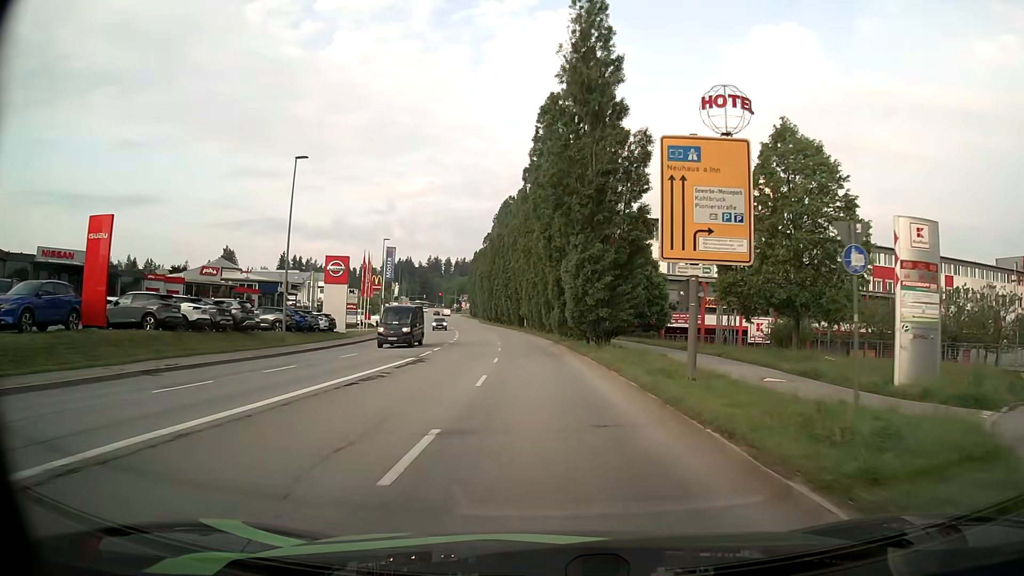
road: tertiary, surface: asphalt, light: Day
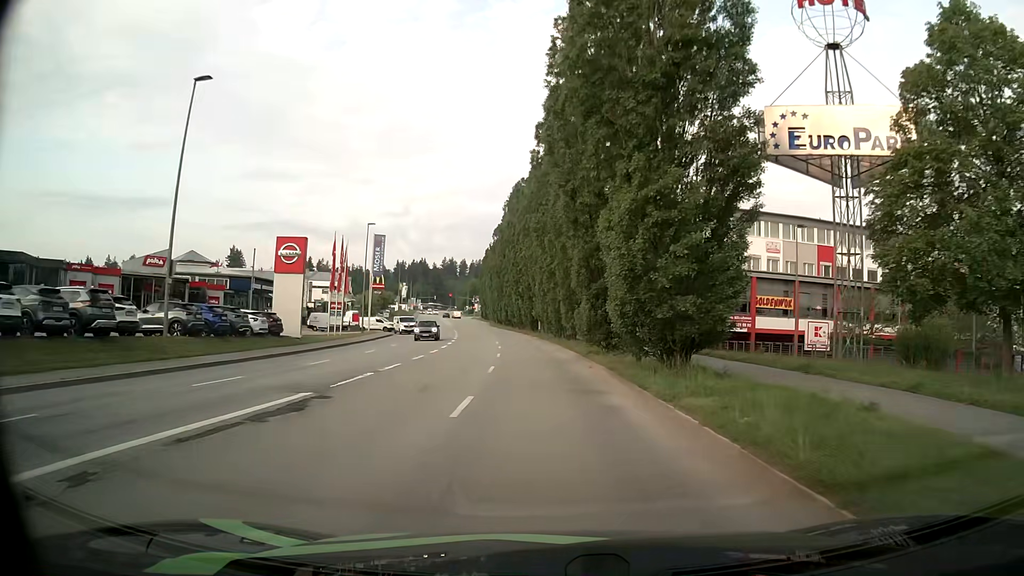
(-0.2, +13.8) m; -1°
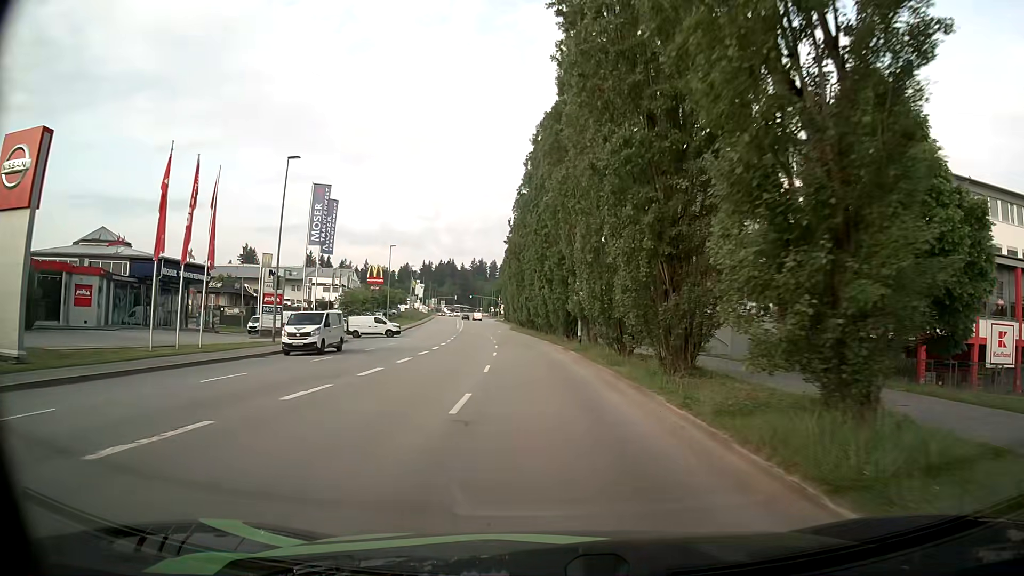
(-0.8, +27.2) m; -4°
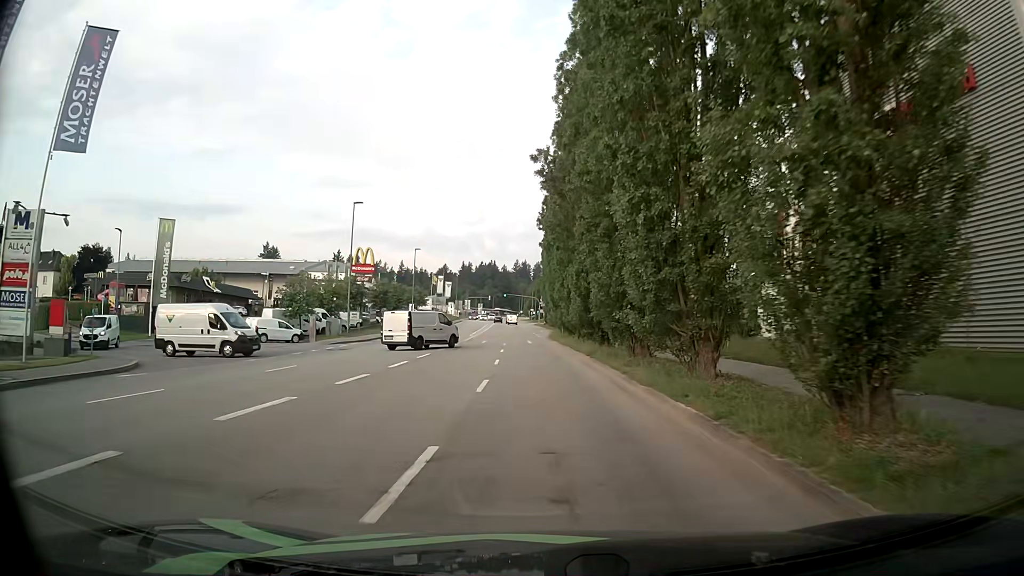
(-0.7, +33.0) m; -3°
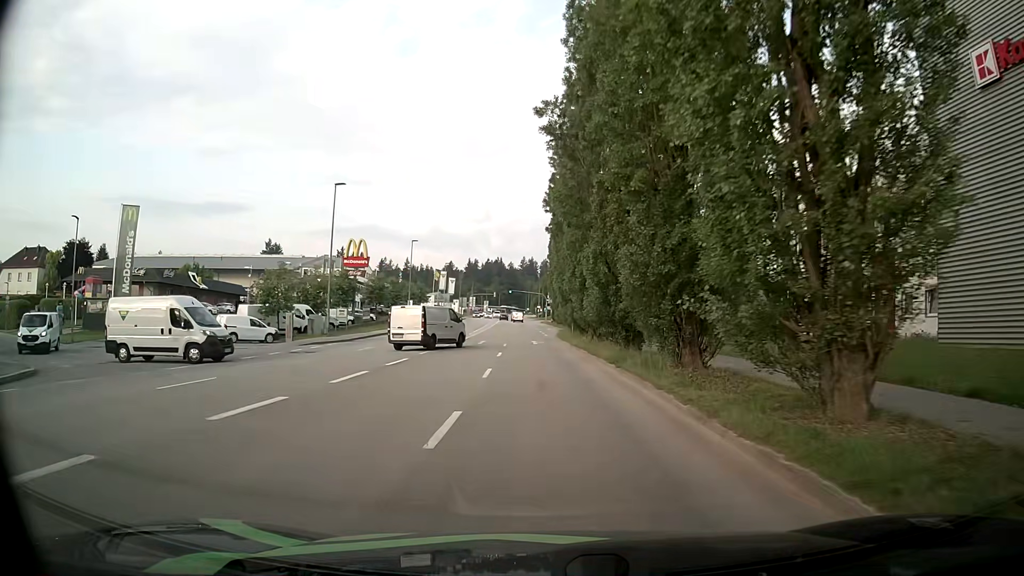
(0.0, +6.5) m; -1°
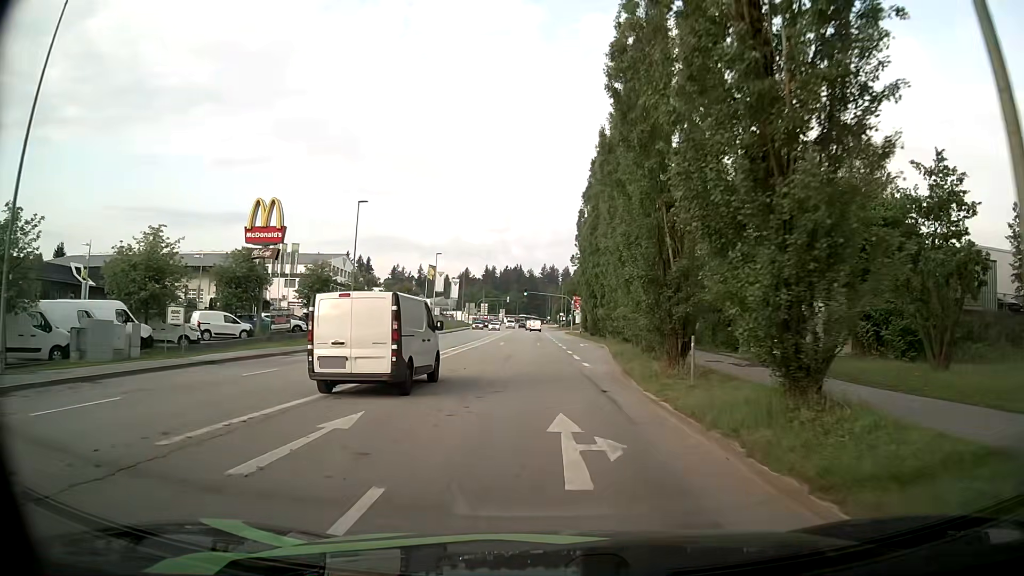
(-0.5, +31.7) m; -1°
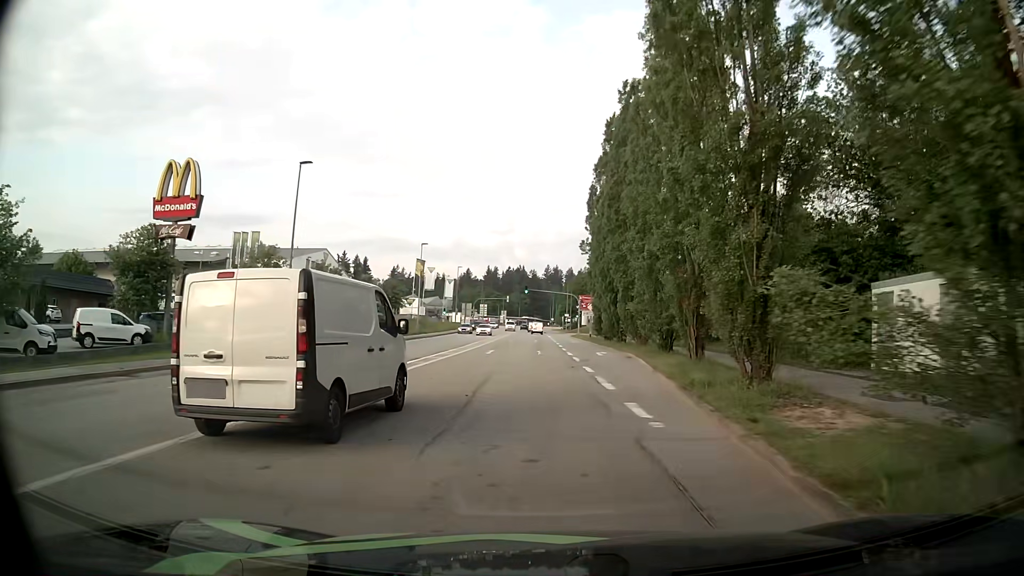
(-0.1, +13.1) m; -1°
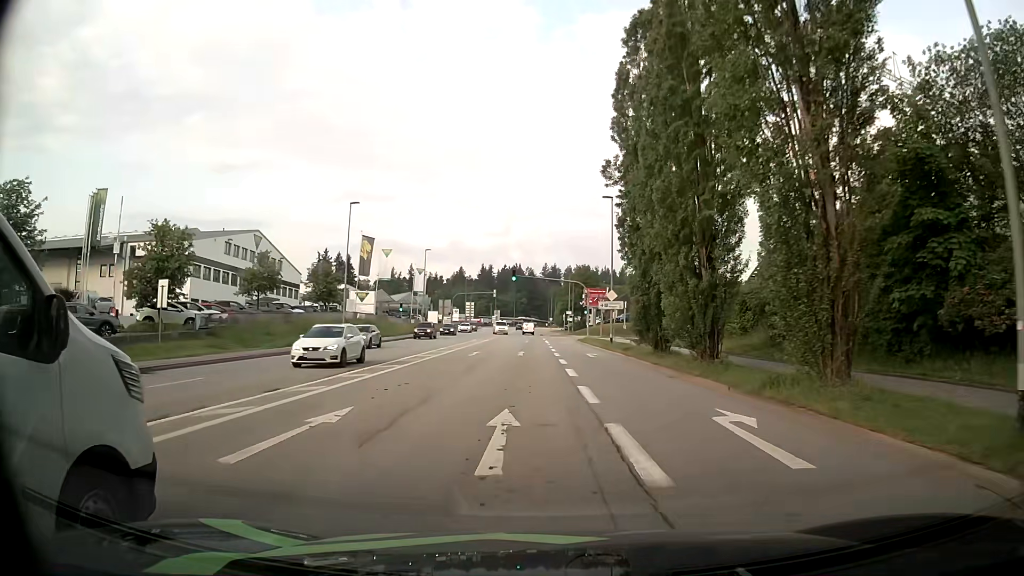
(+0.2, +27.3) m; 0°
(0, +10) (0, +20) (0, +30) (-1, +40) (-1, +50) (-1, +60) (-1, +70) (-2, +80) (-2, +90) (-2, +100) m
